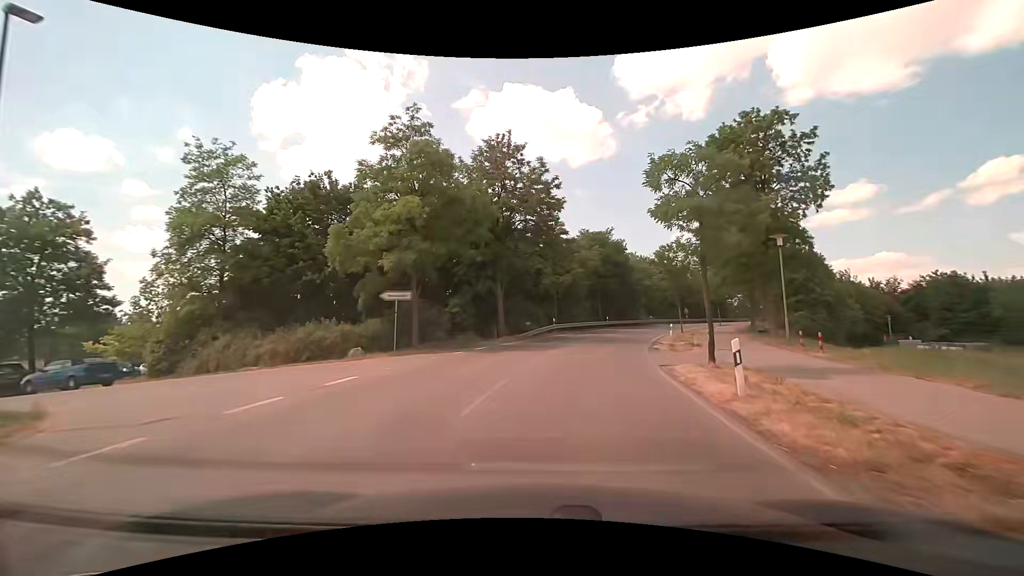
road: tertiary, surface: asphalt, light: Day
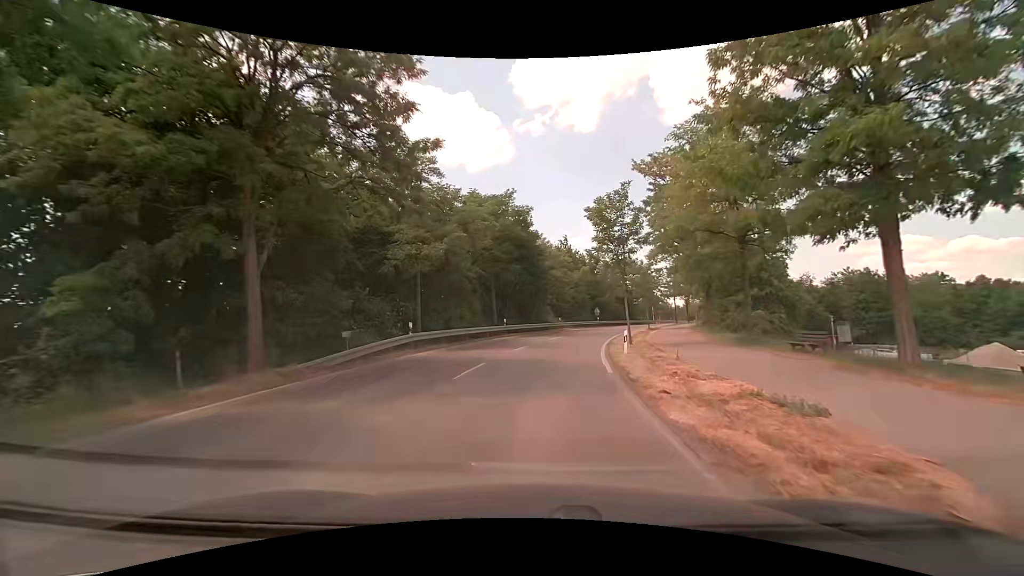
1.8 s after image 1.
(+2.1, +18.1) m; +12°
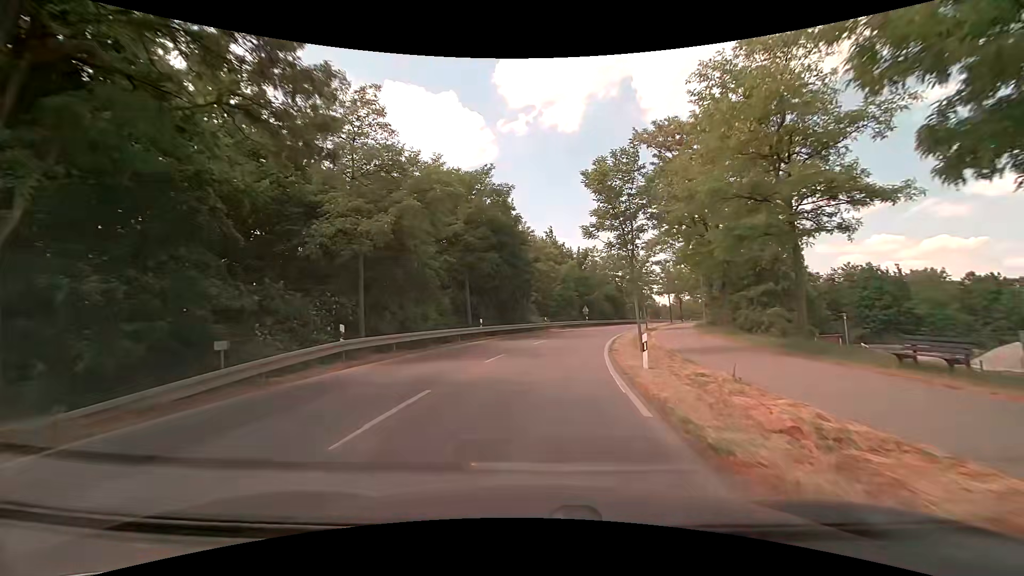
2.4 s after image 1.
(+0.1, +6.0) m; +1°
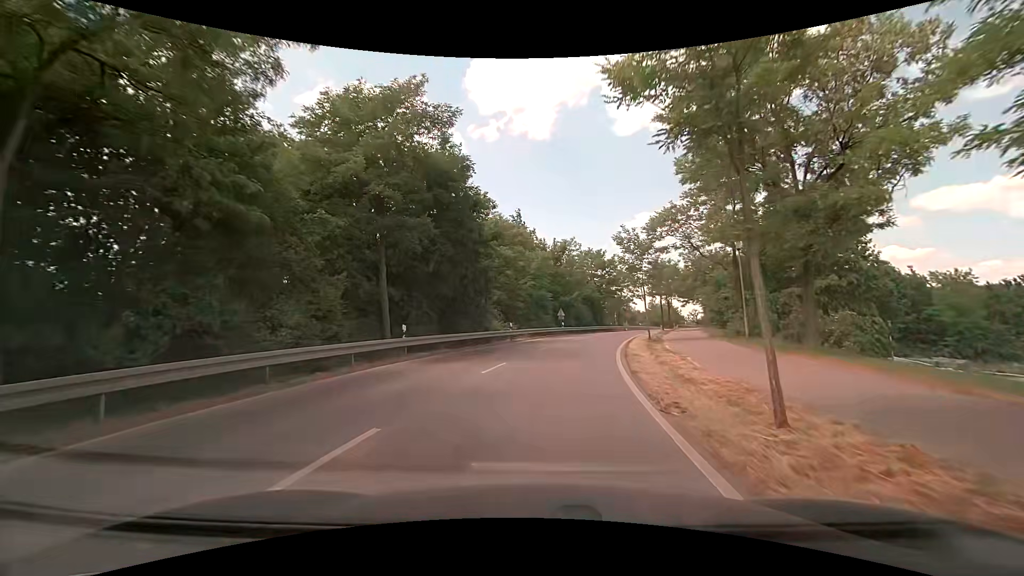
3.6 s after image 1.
(+0.4, +11.9) m; +4°
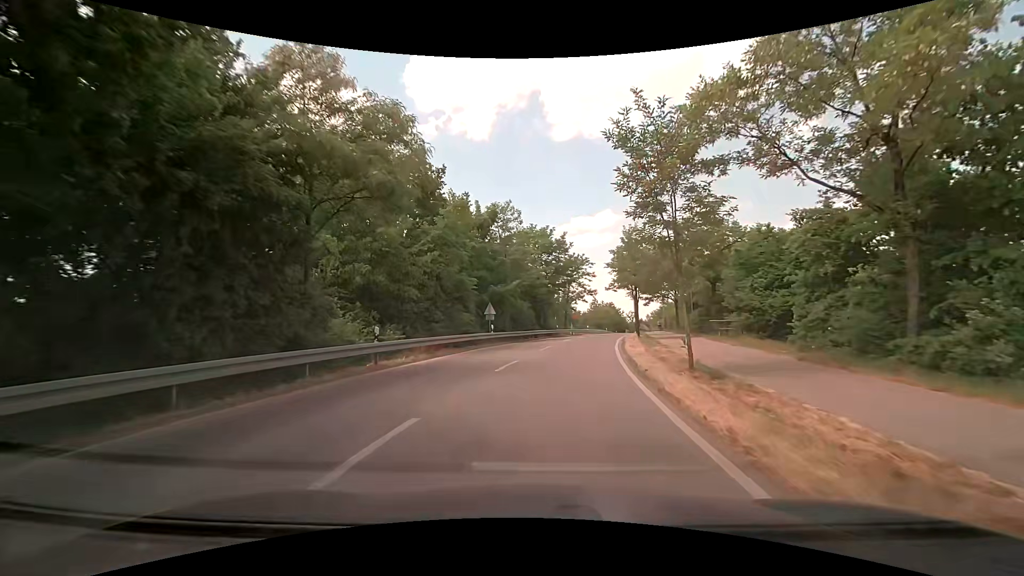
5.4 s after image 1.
(+1.0, +18.4) m; +7°
(0, +10) (+1, +20) (+3, +30) (+5, +40) (+7, +49) (+9, +59) (+11, +69) (+13, +79) (+16, +88) (+18, +98) m
